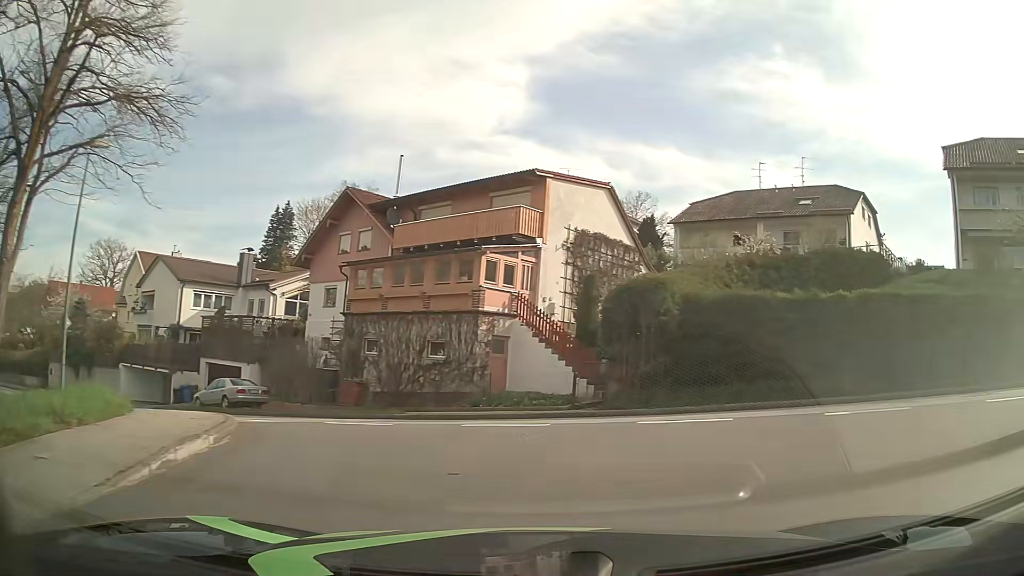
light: Day
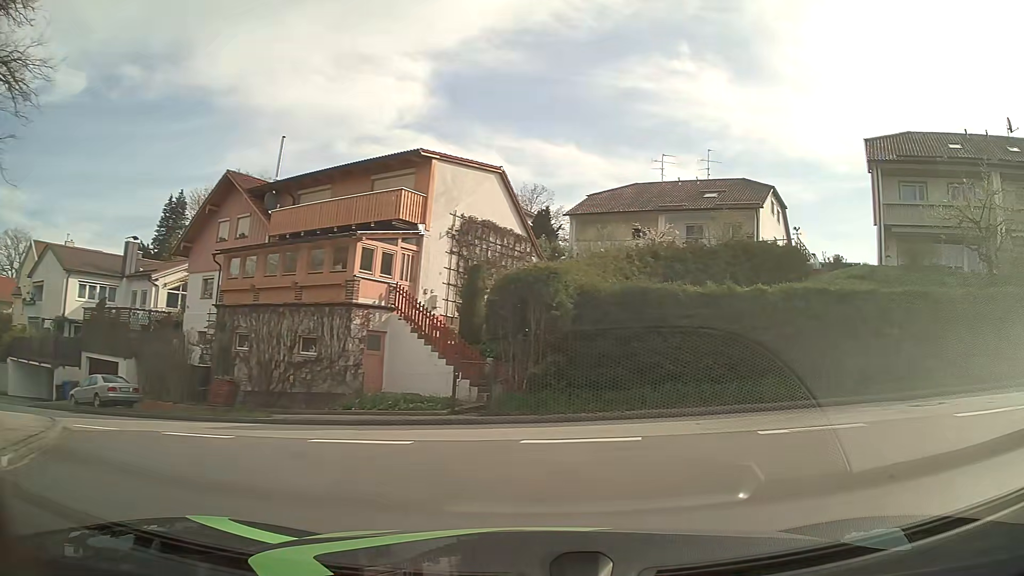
(+0.1, +2.1) m; +8°
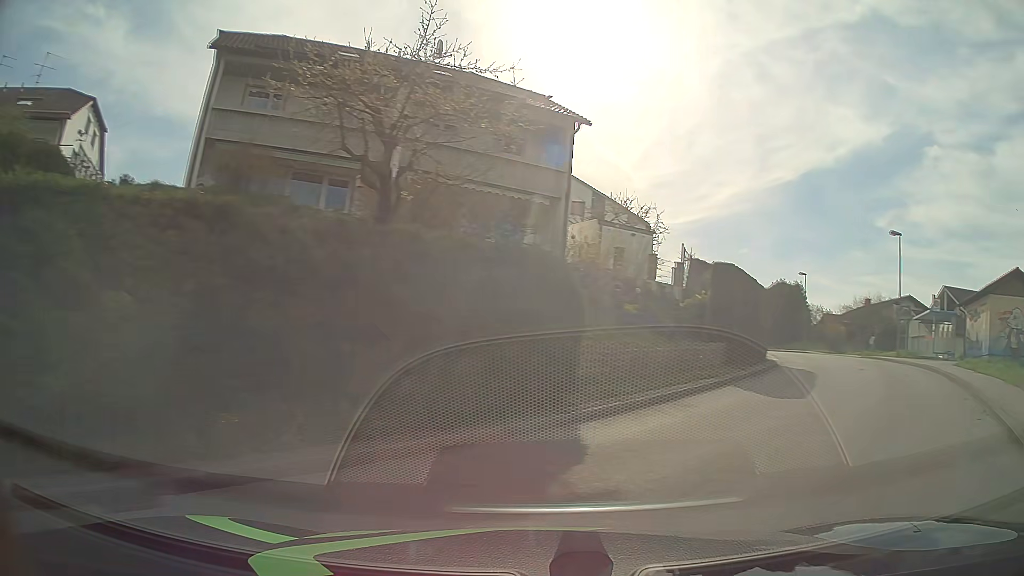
(+4.9, +10.1) m; +56°
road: unclassified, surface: asphalt
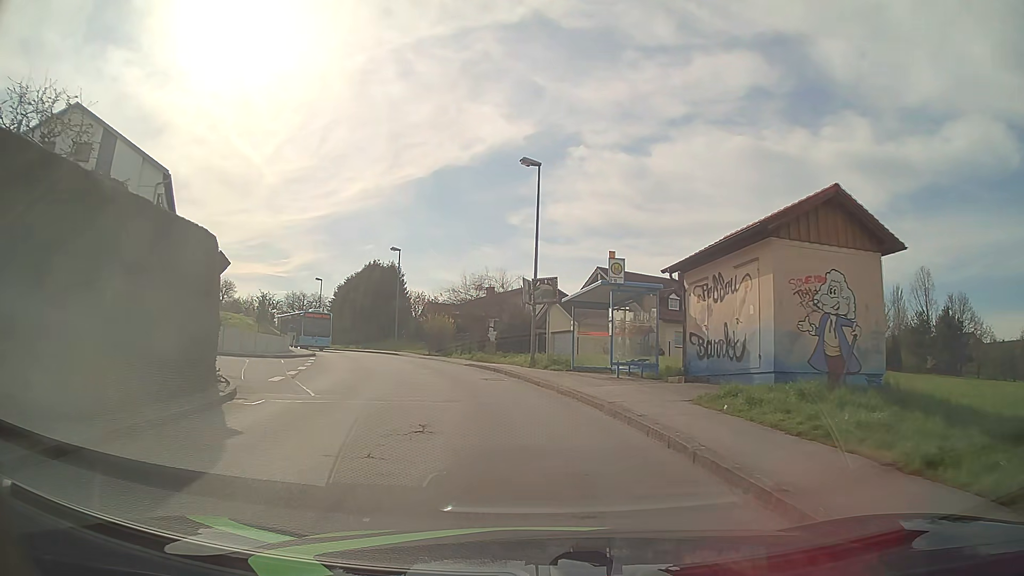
(+9.0, +16.0) m; +33°
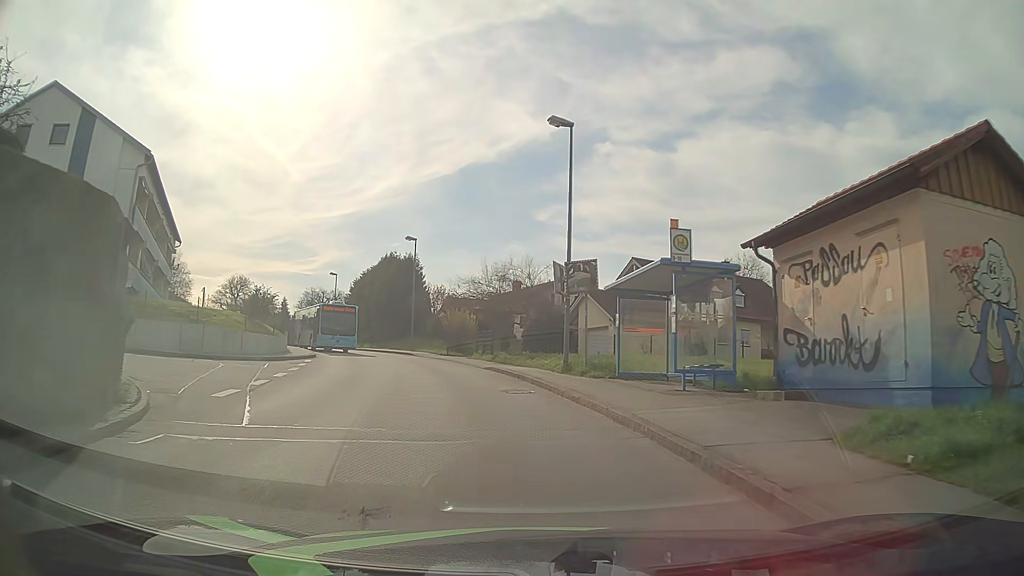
(-0.1, +4.9) m; -2°
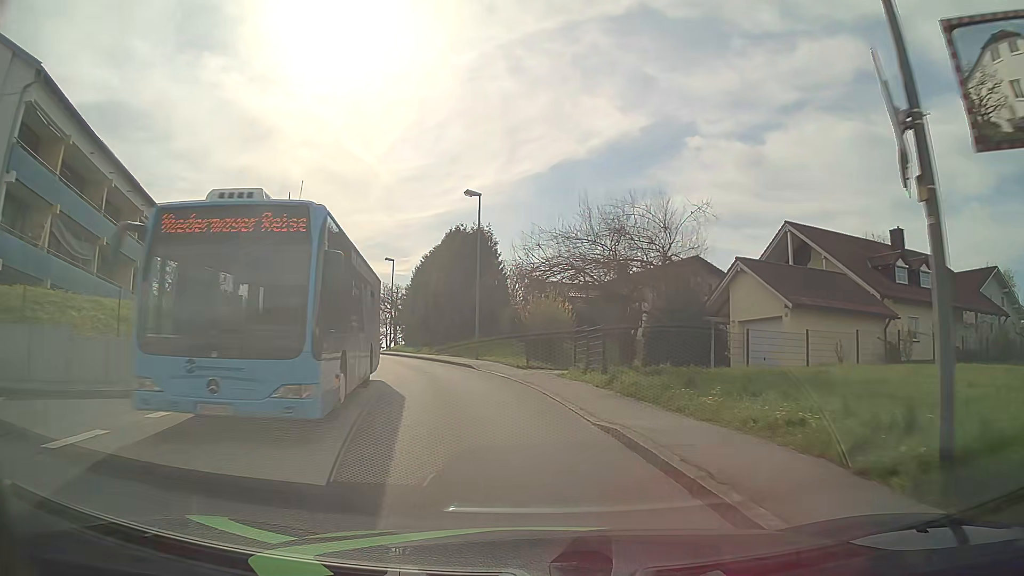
(-1.2, +15.6) m; -8°
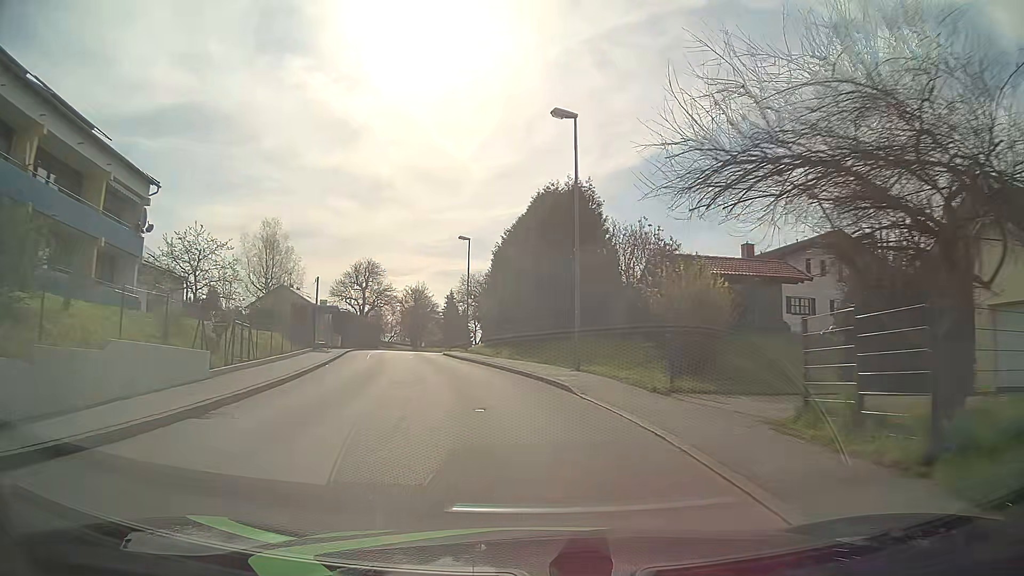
(-0.8, +11.7) m; -8°
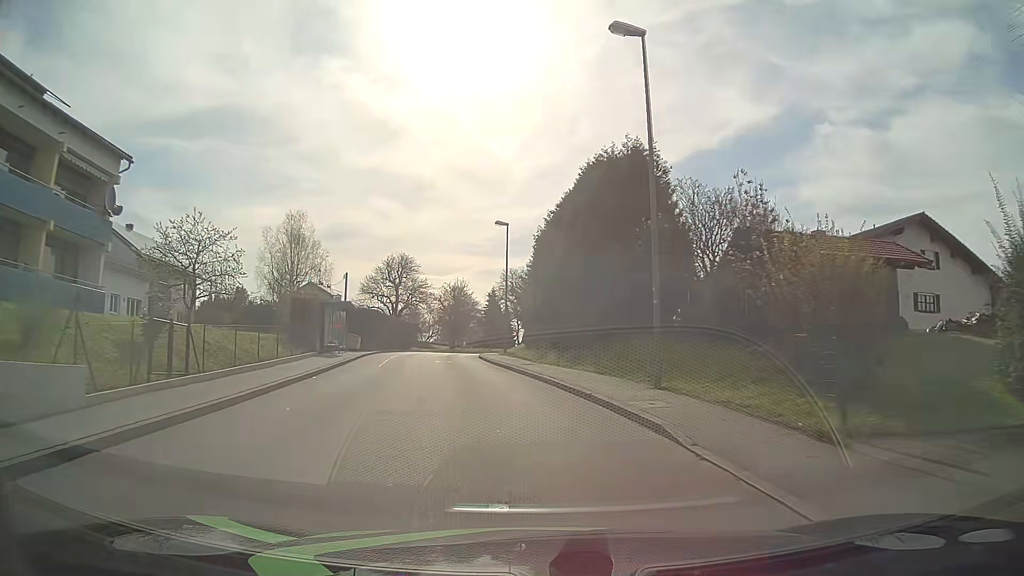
(-0.2, +6.3) m; -4°
(-1, +10) (-2, +20) (-3, +30) (-5, +40) (-6, +50) (-6, +60) (-5, +70) (-2, +79) (+3, +88) (+10, +95) m
